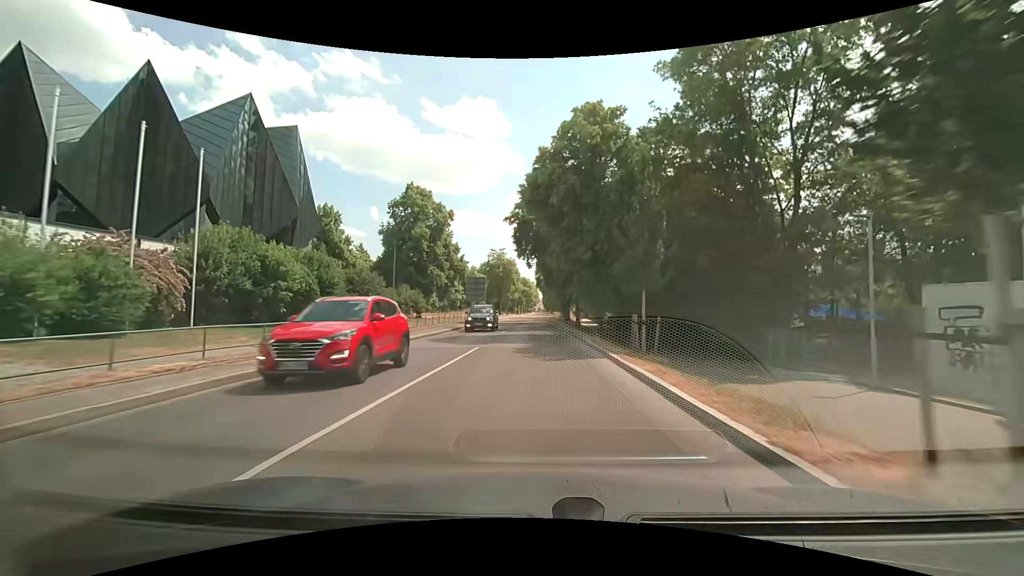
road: secondary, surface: asphalt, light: Day
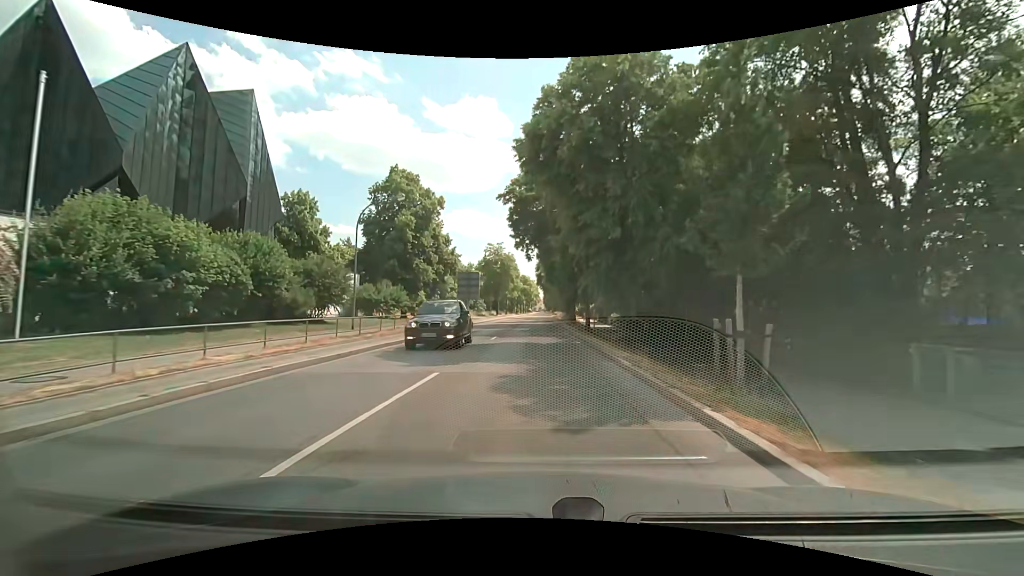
(0.0, +7.6) m; 0°
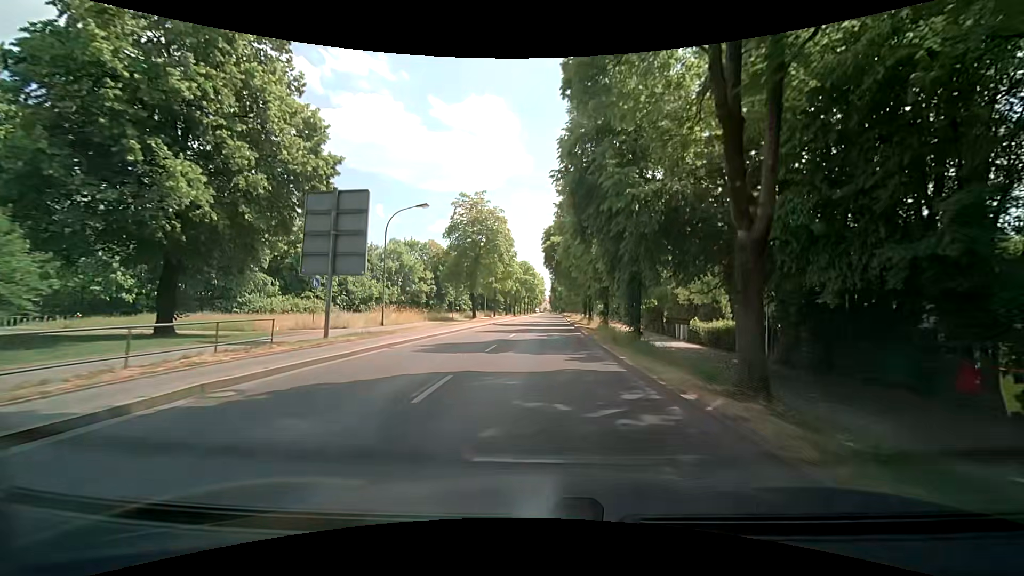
(-0.7, +38.1) m; -1°
(0, +10) (0, +20) (0, +30) (+1, +40) (+1, +50) (+1, +60) (+2, +70) (+2, +80) (+3, +90) (+3, +100) m
